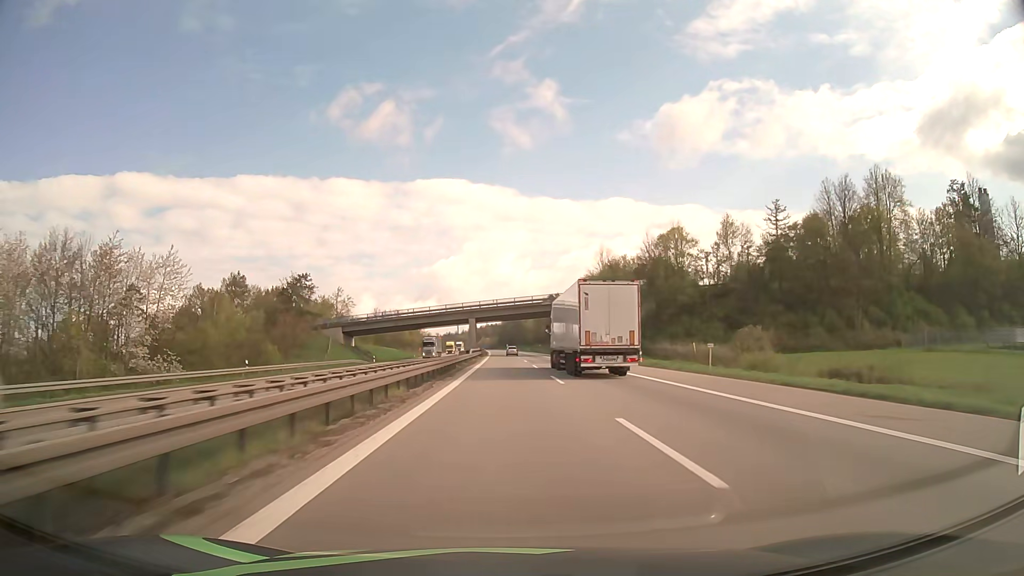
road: motorway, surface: asphalt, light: Day
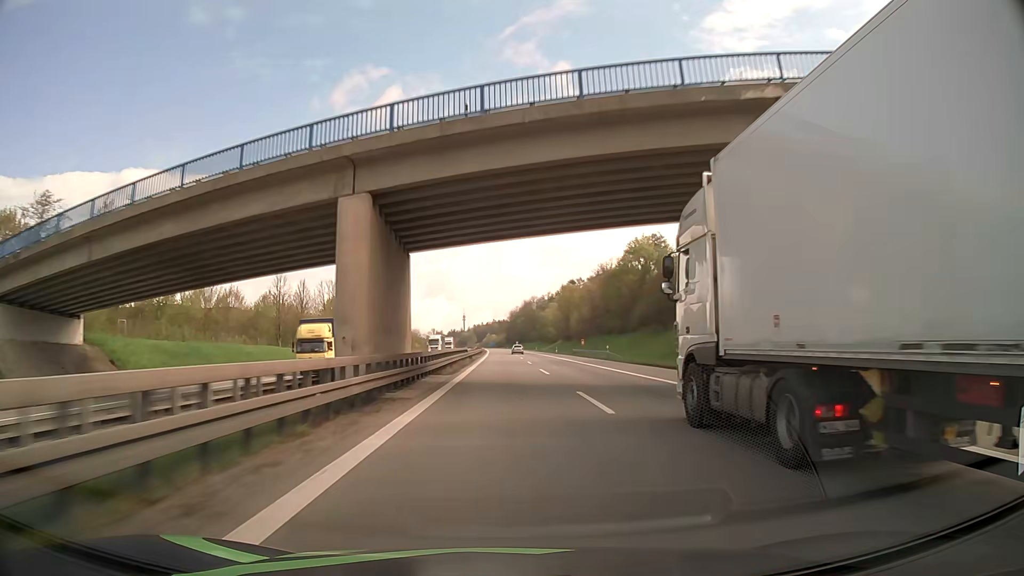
(-0.7, +84.0) m; -1°
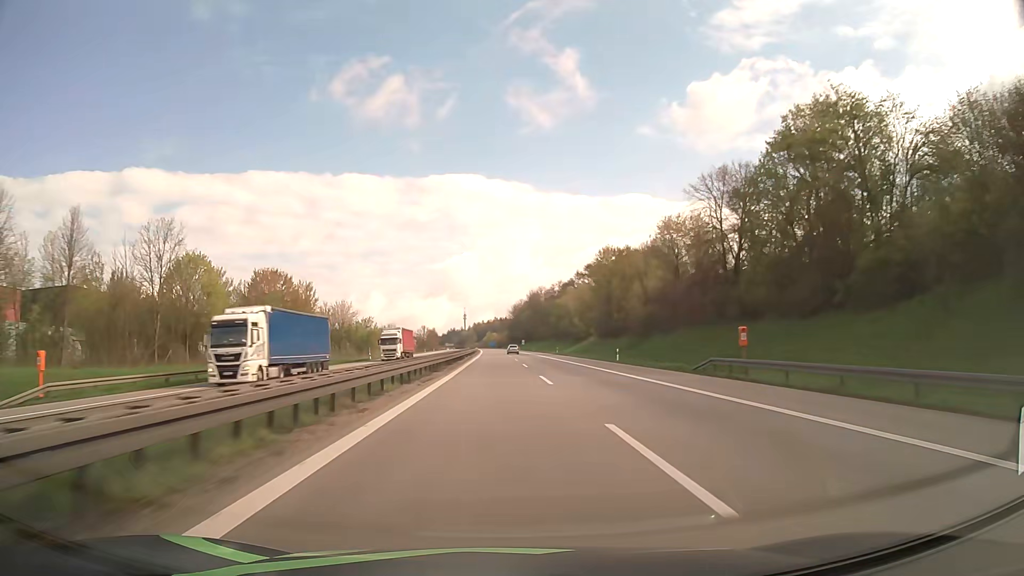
(-0.2, +62.5) m; 0°
(0, +10) (0, +20) (0, +30) (0, +40) (0, +50) (0, +60) (0, +70) (0, +80) (0, +90) (0, +100) m
